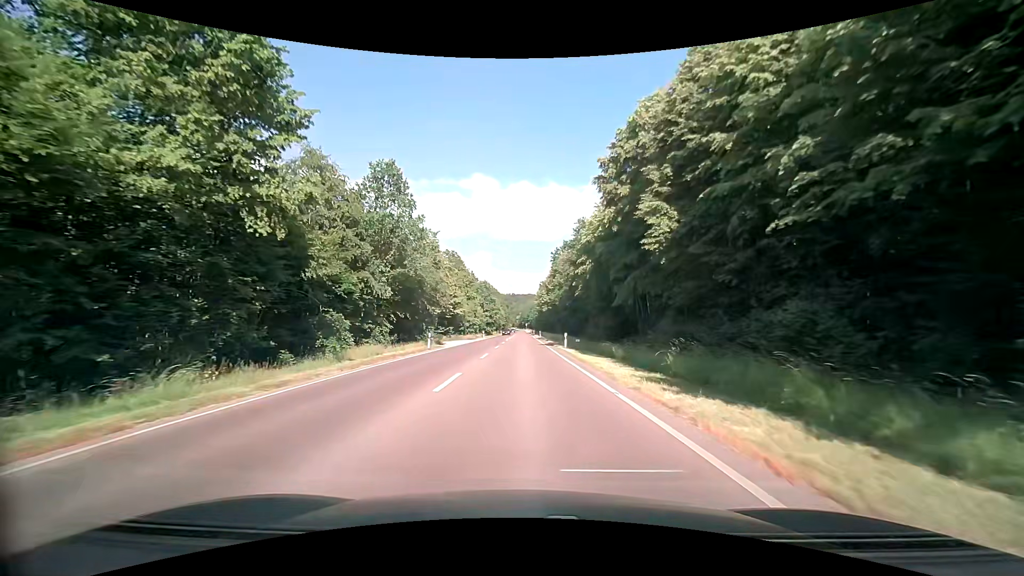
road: secondary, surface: asphalt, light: Day
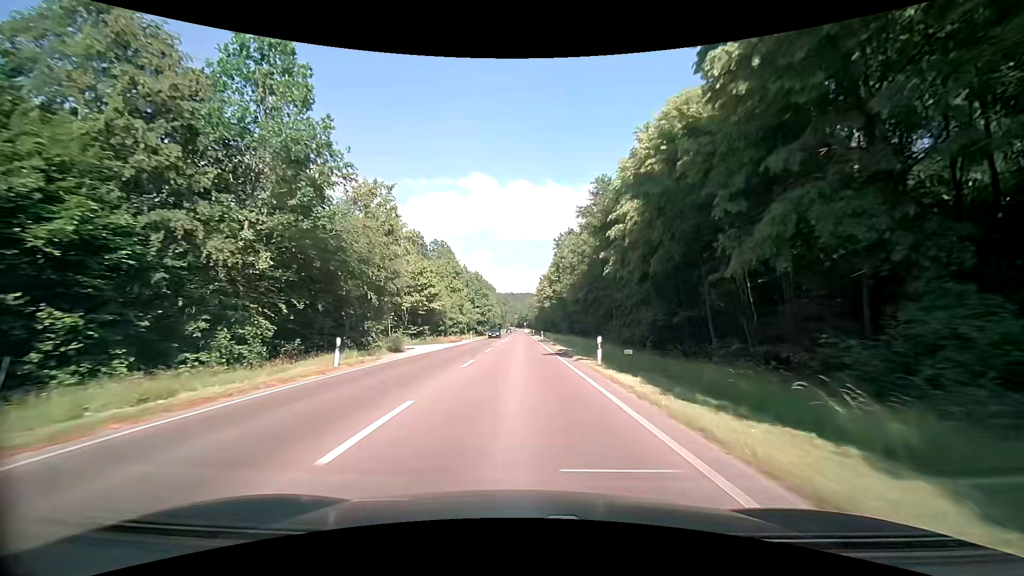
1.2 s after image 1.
(0.0, +17.4) m; 0°
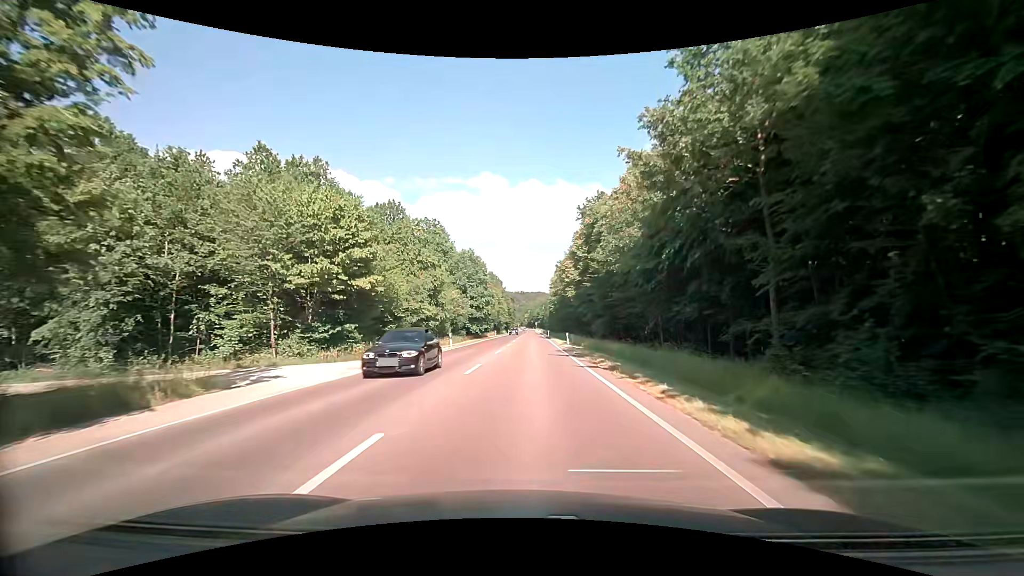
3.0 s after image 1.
(-0.2, +26.9) m; -1°
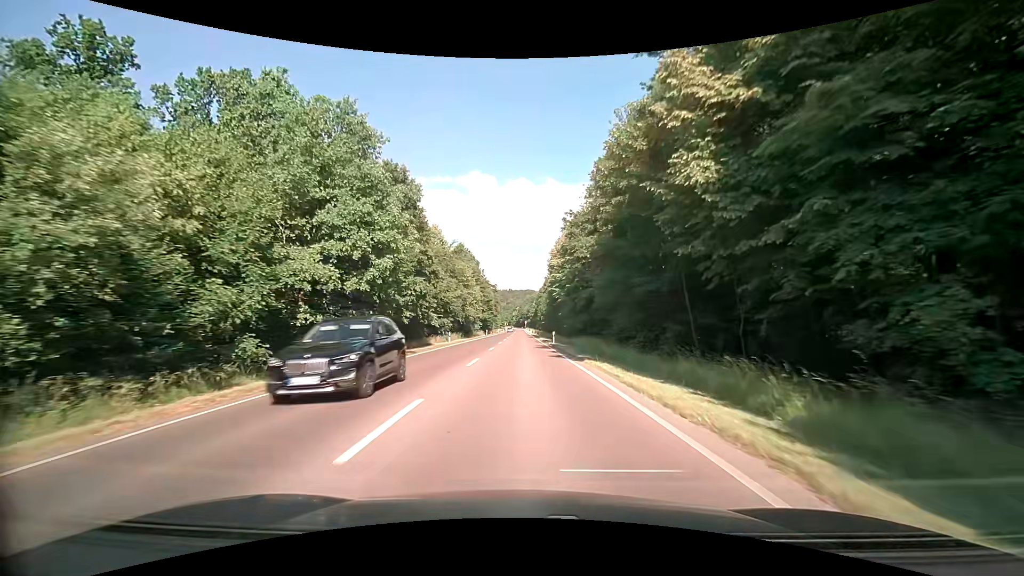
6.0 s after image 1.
(+0.3, +45.1) m; +1°
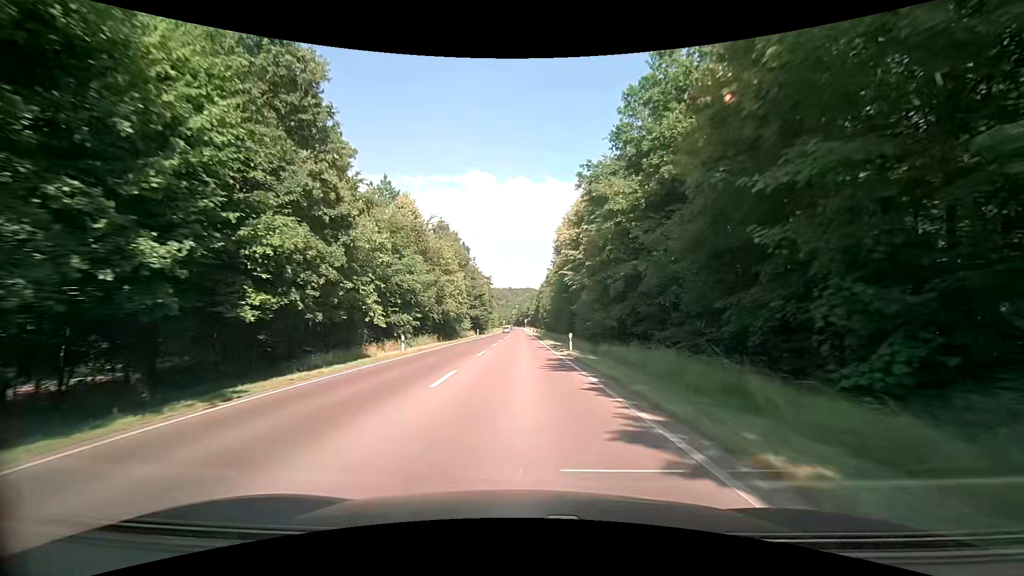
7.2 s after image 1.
(+0.1, +17.8) m; -1°
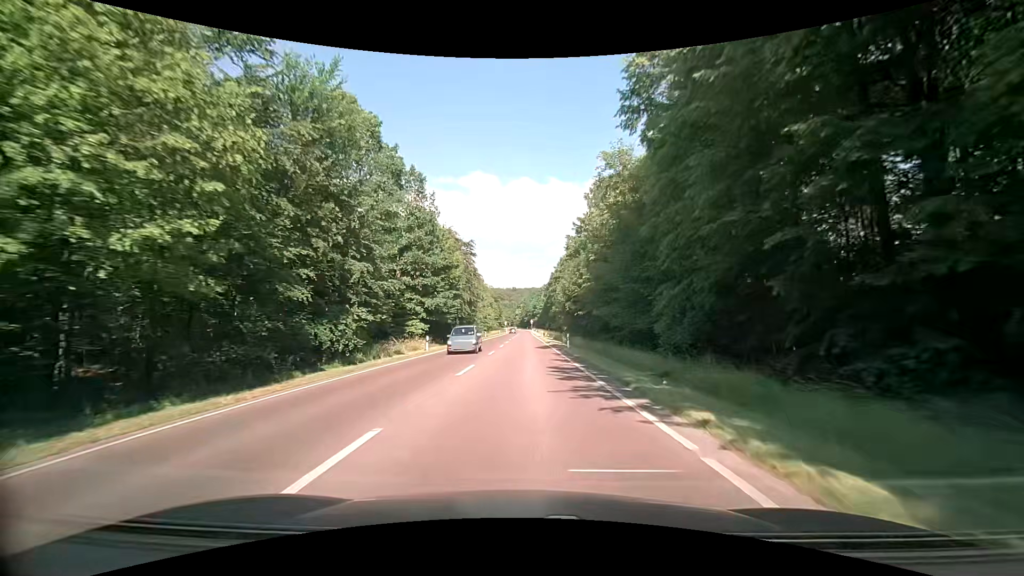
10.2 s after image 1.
(+0.6, +44.4) m; +1°
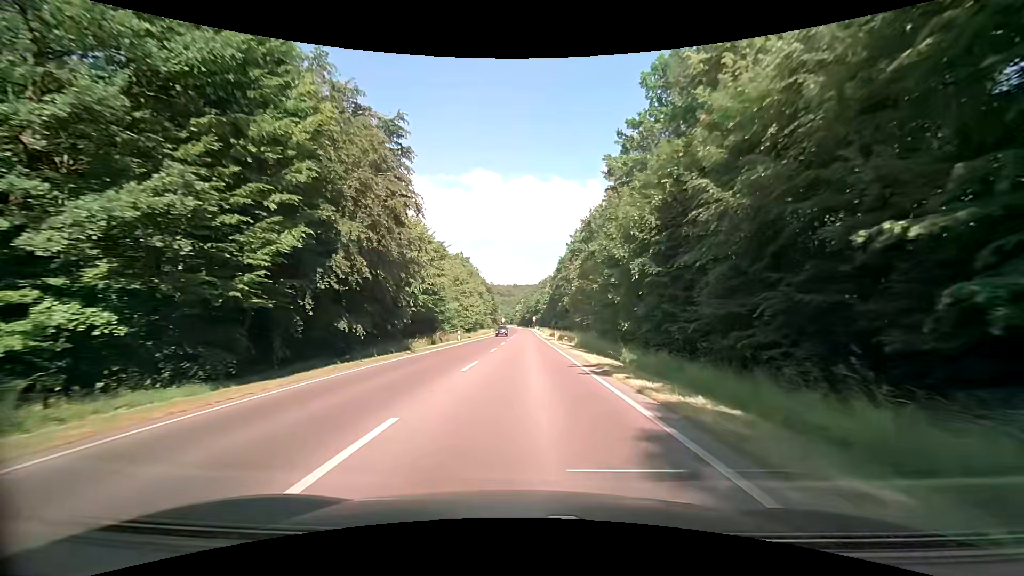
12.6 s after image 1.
(-0.1, +35.1) m; -1°
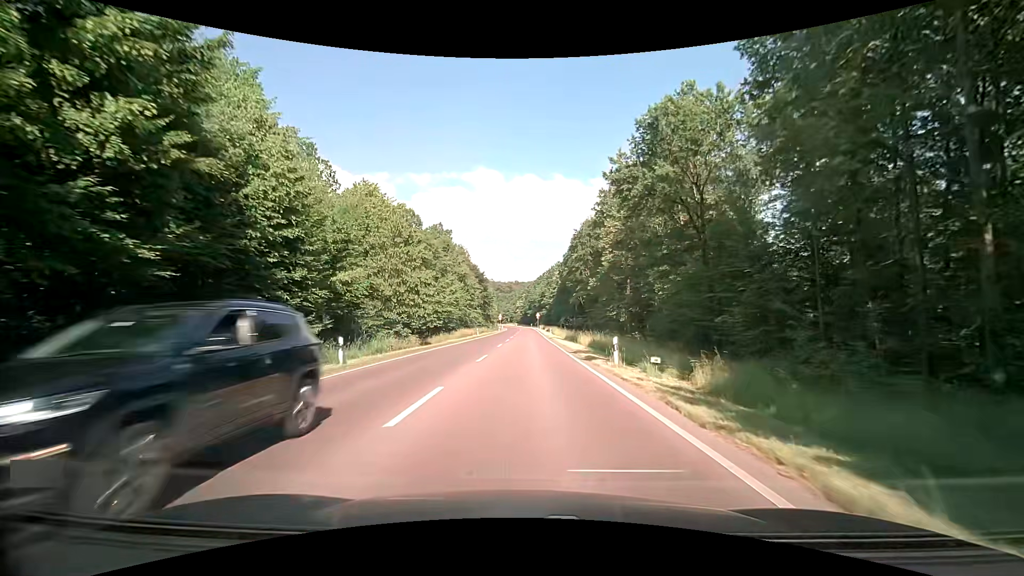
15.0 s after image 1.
(+0.1, +32.4) m; 0°
(0, +10) (0, +20) (0, +30) (0, +40) (0, +50) (0, +60) (0, +70) (0, +80) (0, +90) (0, +100) m
